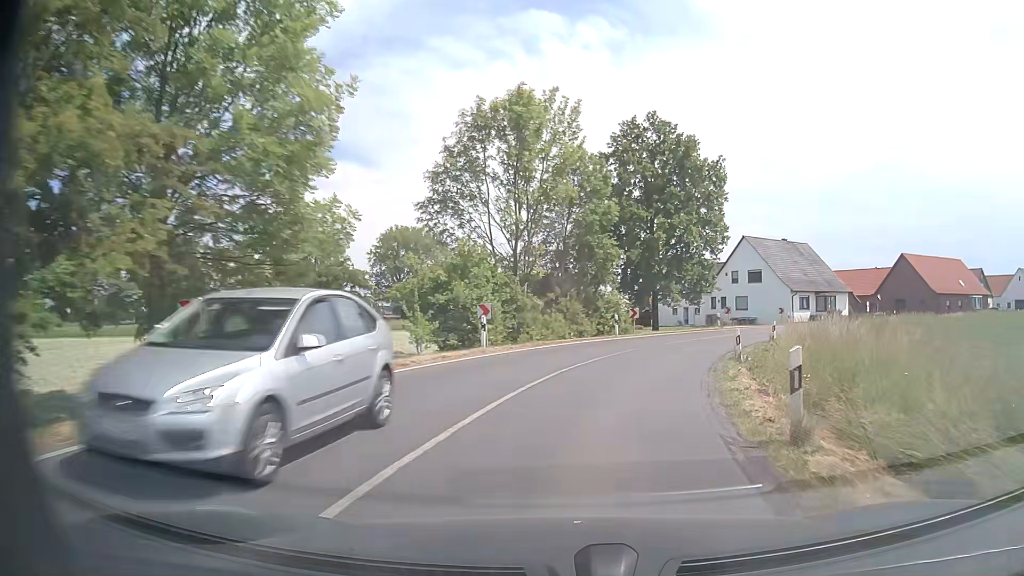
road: secondary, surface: asphalt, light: Day
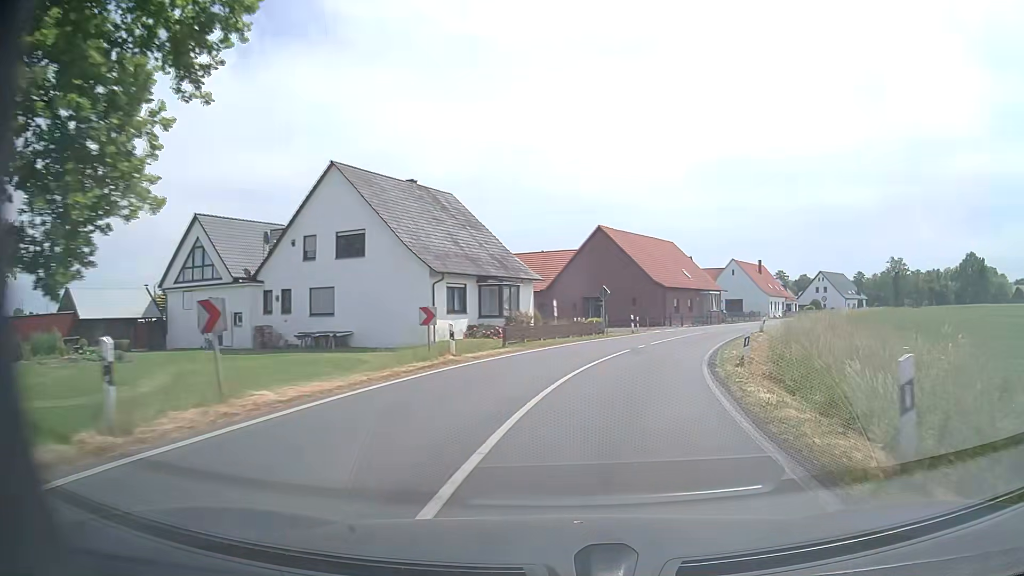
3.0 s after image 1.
(+10.5, +37.4) m; +34°
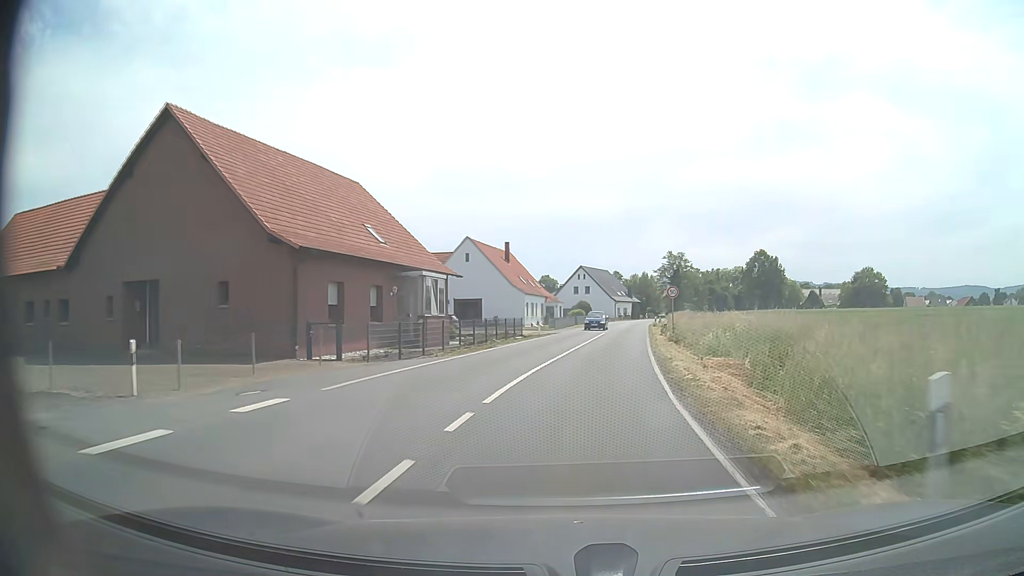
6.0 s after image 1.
(+9.0, +38.3) m; +24°
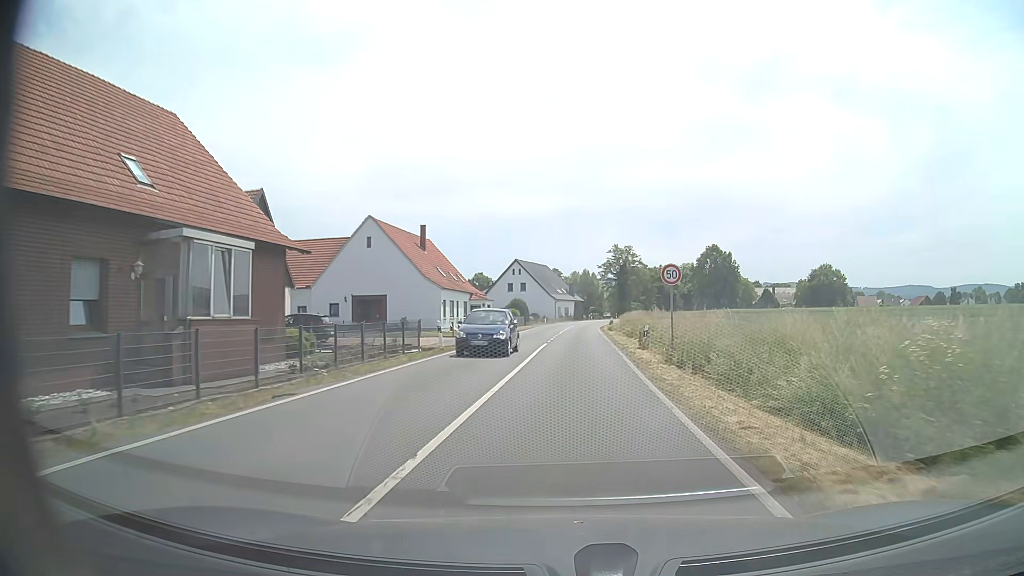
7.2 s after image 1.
(+0.8, +15.9) m; +5°
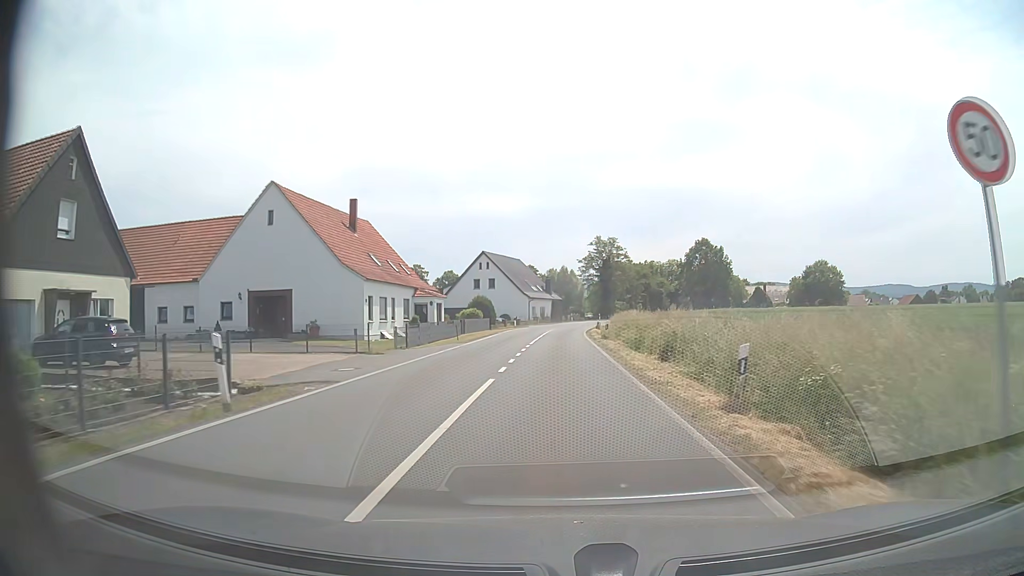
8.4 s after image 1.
(+0.4, +15.9) m; +2°
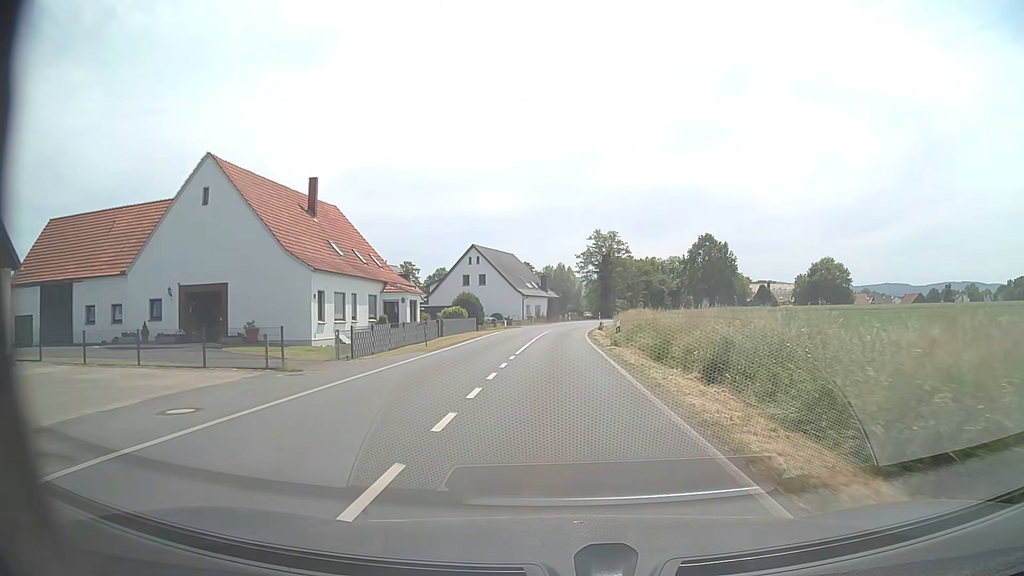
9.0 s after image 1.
(0.0, +7.9) m; 0°
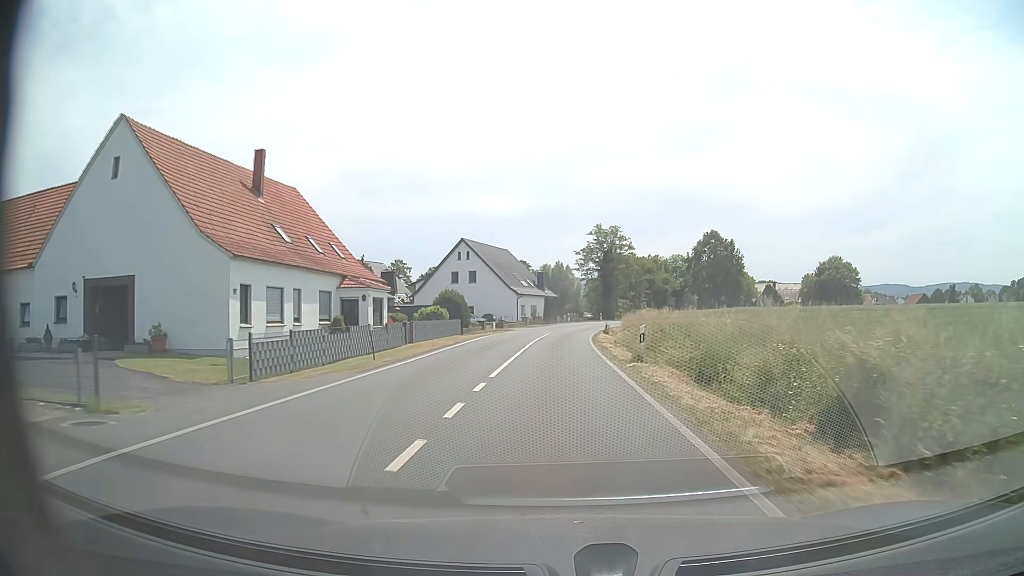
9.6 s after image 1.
(0.0, +8.0) m; 0°
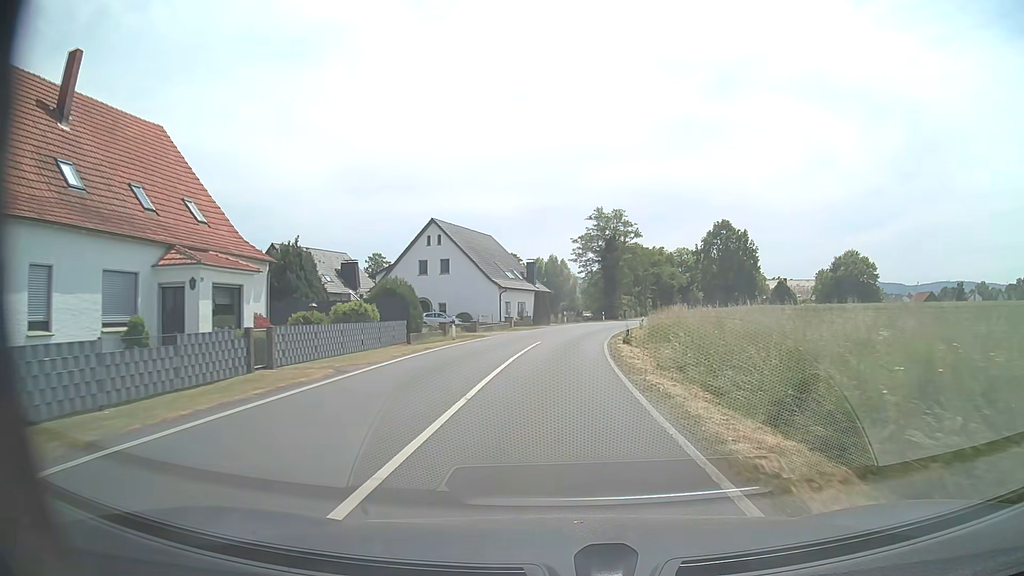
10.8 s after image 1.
(0.0, +15.9) m; 0°
(0, +10) (0, +20) (+1, +30) (+2, +40) (+4, +50) (+5, +60) (+8, +69) (+10, +79) (+13, +89) (+17, +98) m
